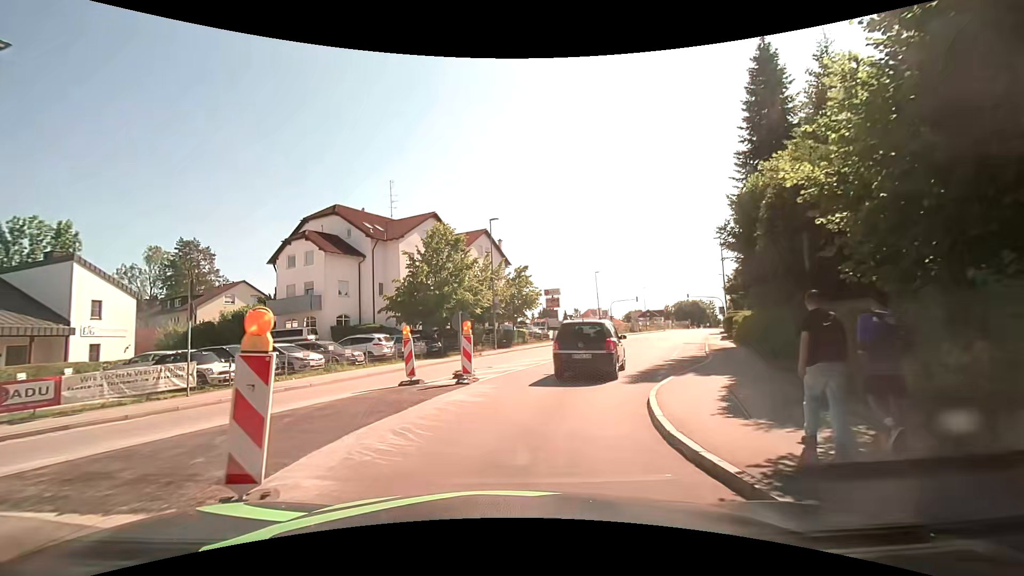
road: tertiary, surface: asphalt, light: Day
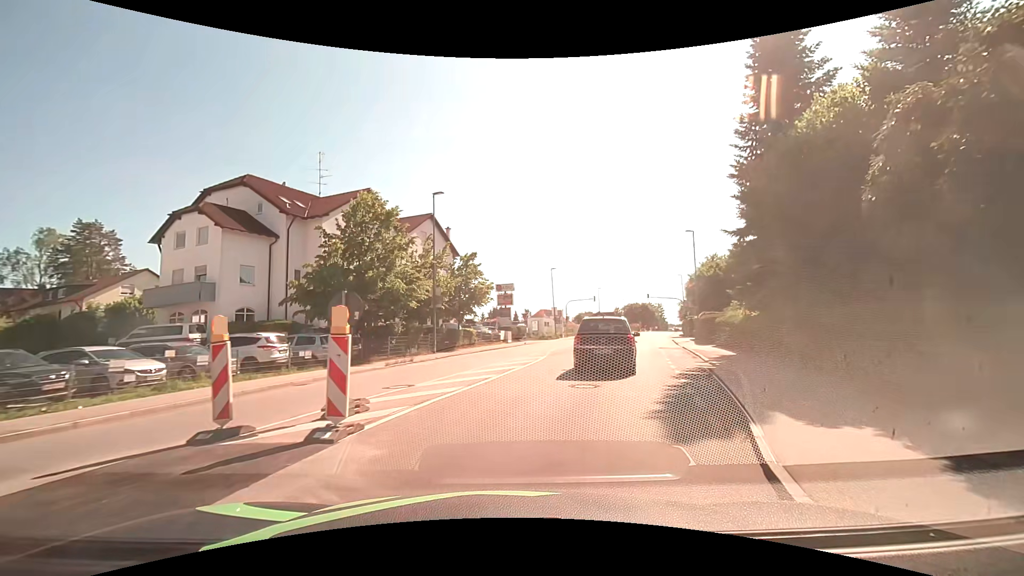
(+0.2, +7.0) m; +6°
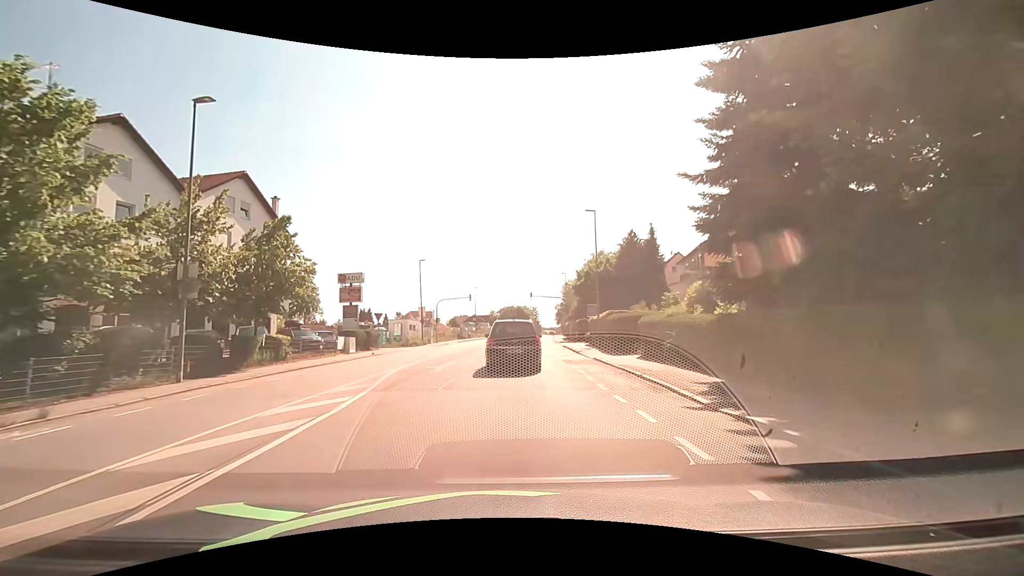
(+1.6, +12.0) m; +14°
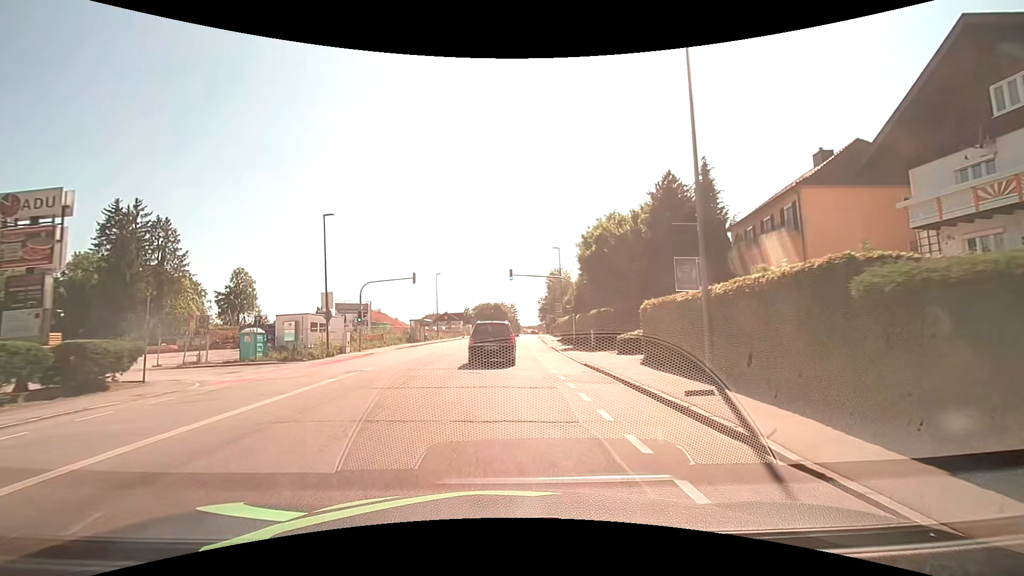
(+0.8, +24.2) m; +3°
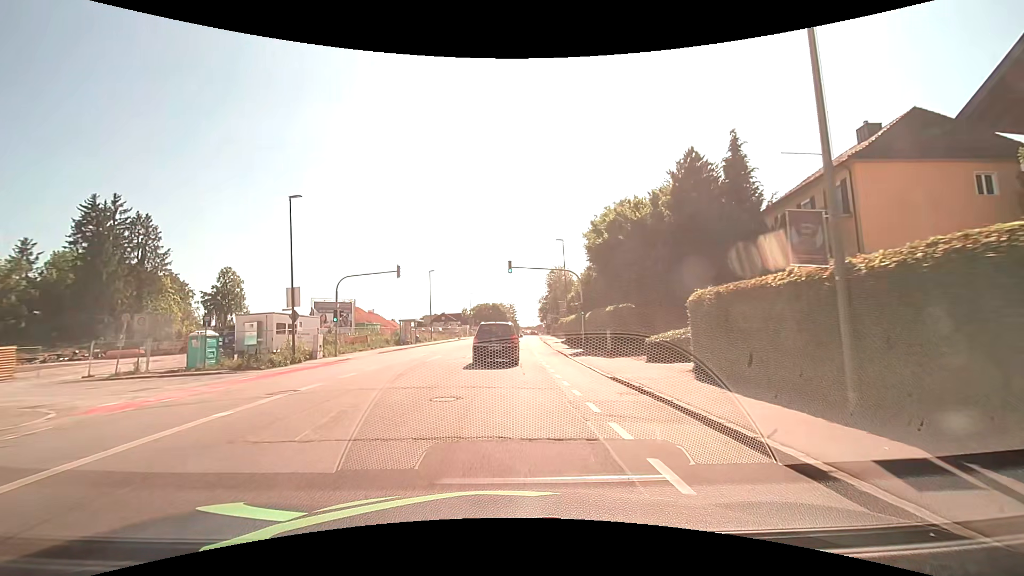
(0.0, +5.4) m; 0°
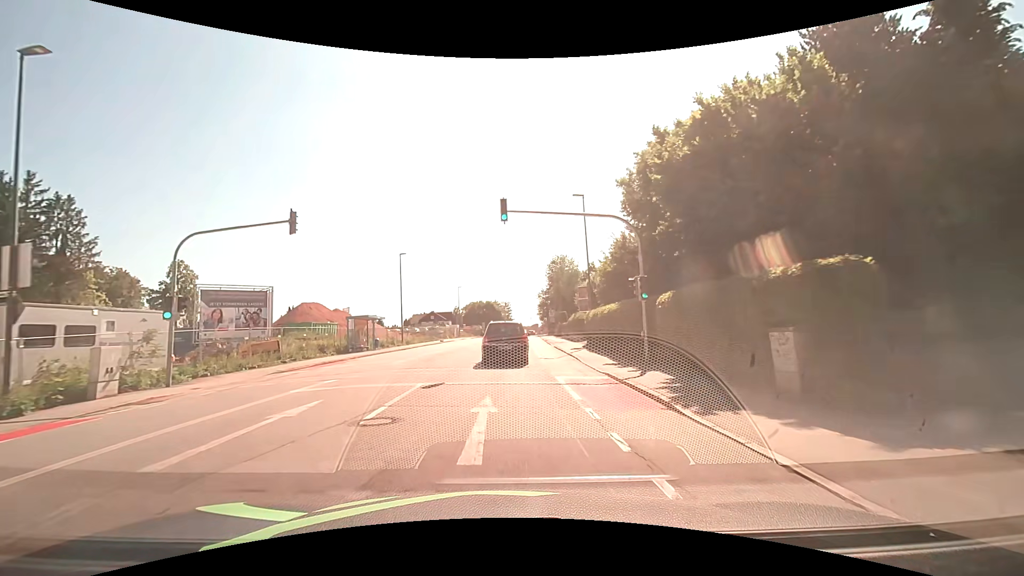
(0.0, +16.7) m; 0°
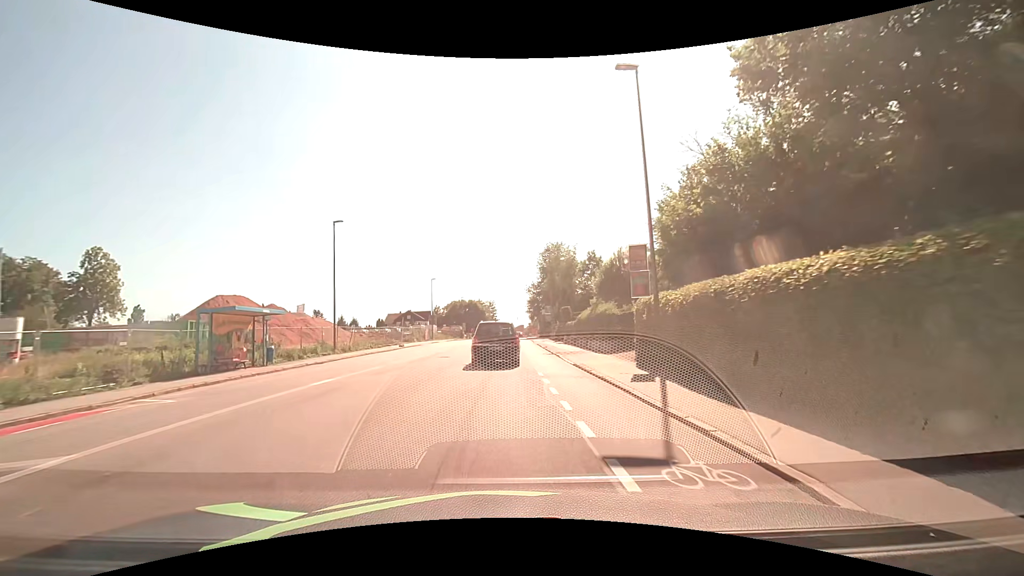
(+0.2, +17.1) m; +1°
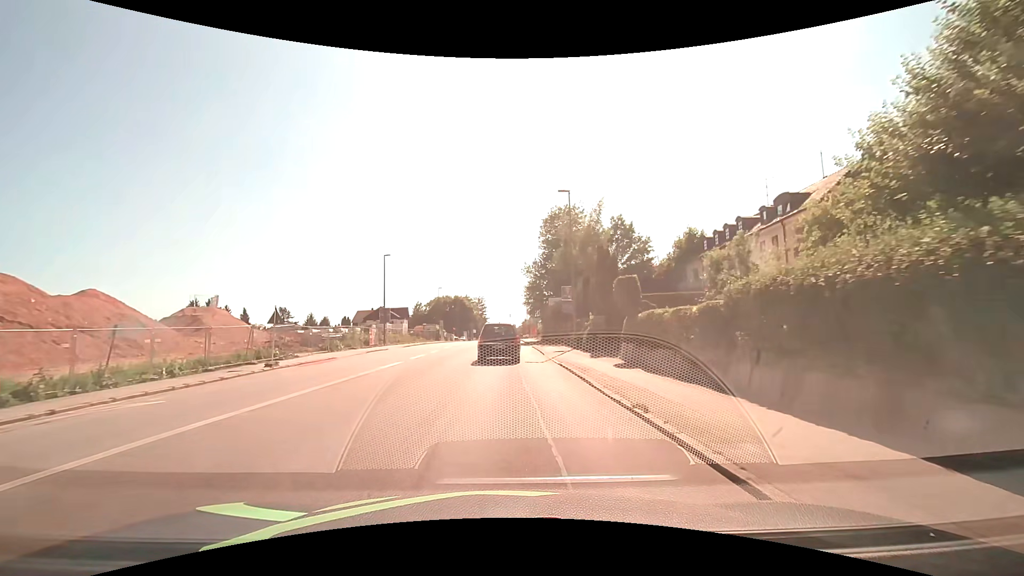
(+0.4, +26.3) m; +1°
(0, +10) (0, +20) (0, +30) (0, +40) (0, +50) (0, +60) (0, +70) (0, +80) (0, +90) (0, +100) m
